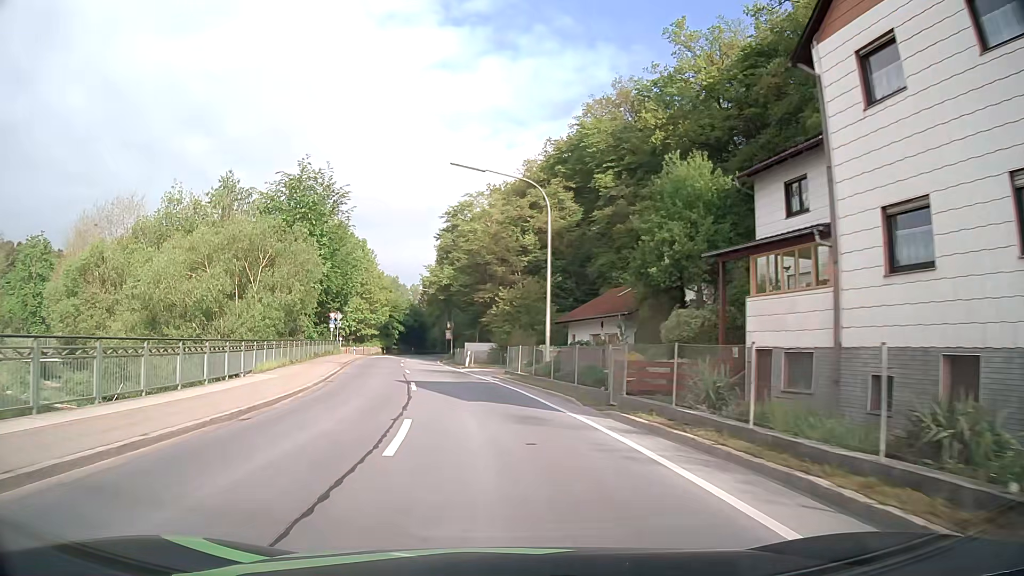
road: secondary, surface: asphalt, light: Day
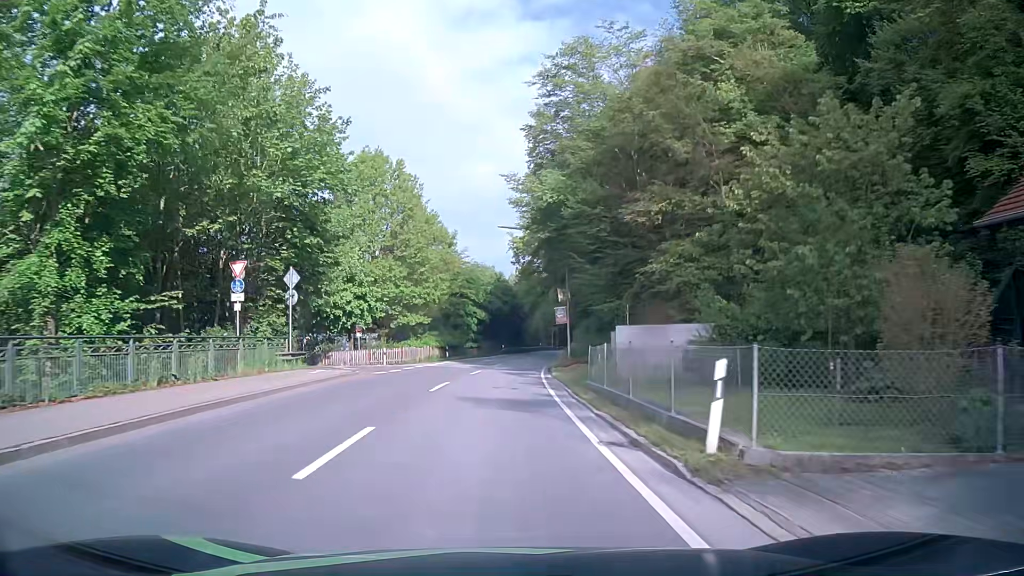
(-3.5, +37.8) m; -9°
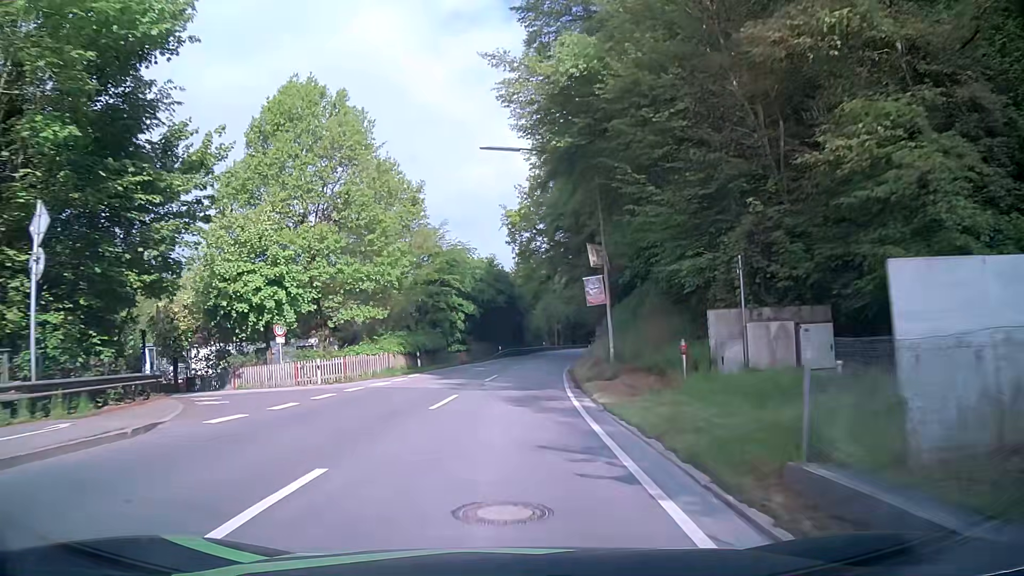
(0.0, +15.3) m; 0°
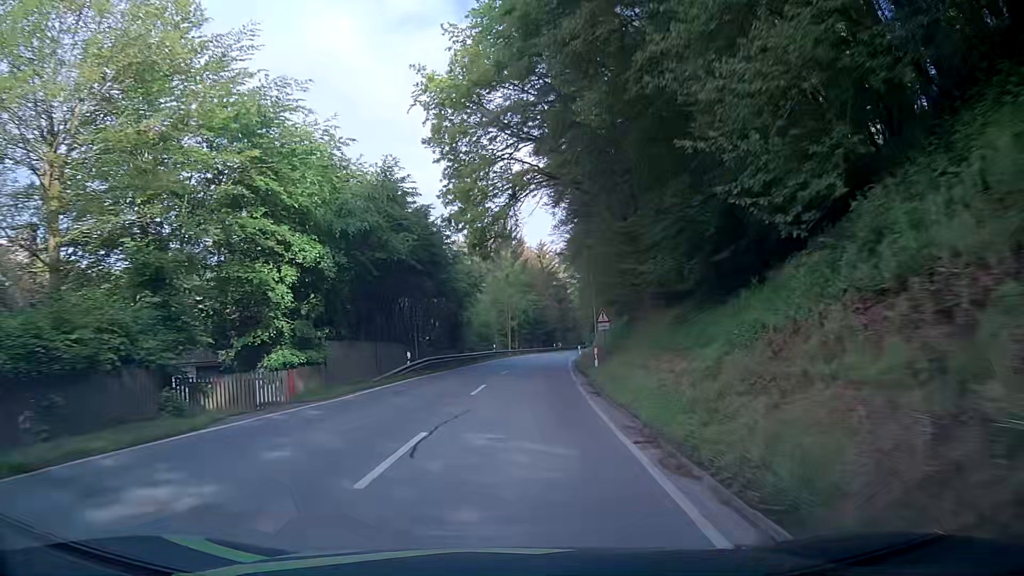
(+0.9, +30.9) m; +4°
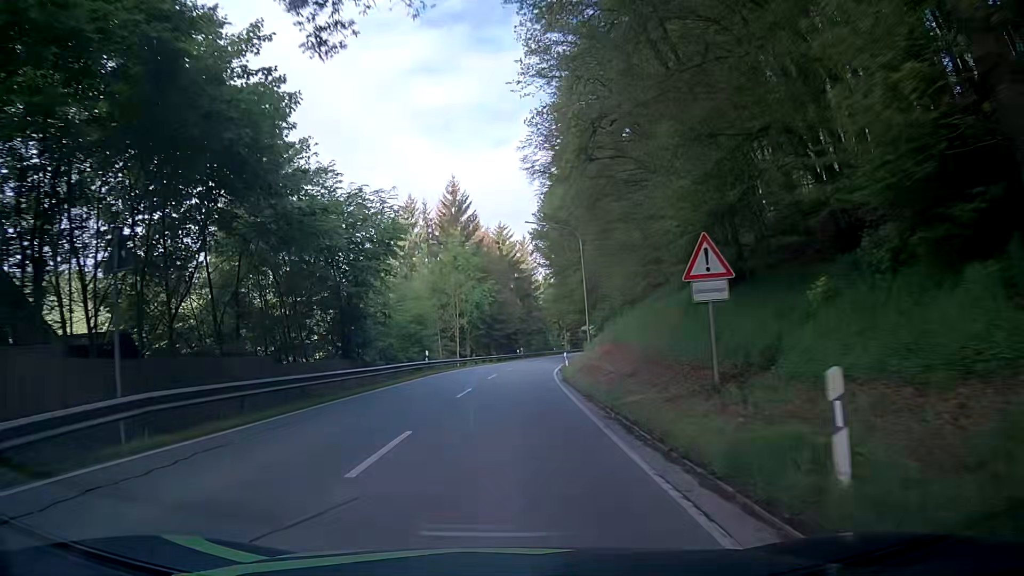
(+0.8, +23.3) m; +4°
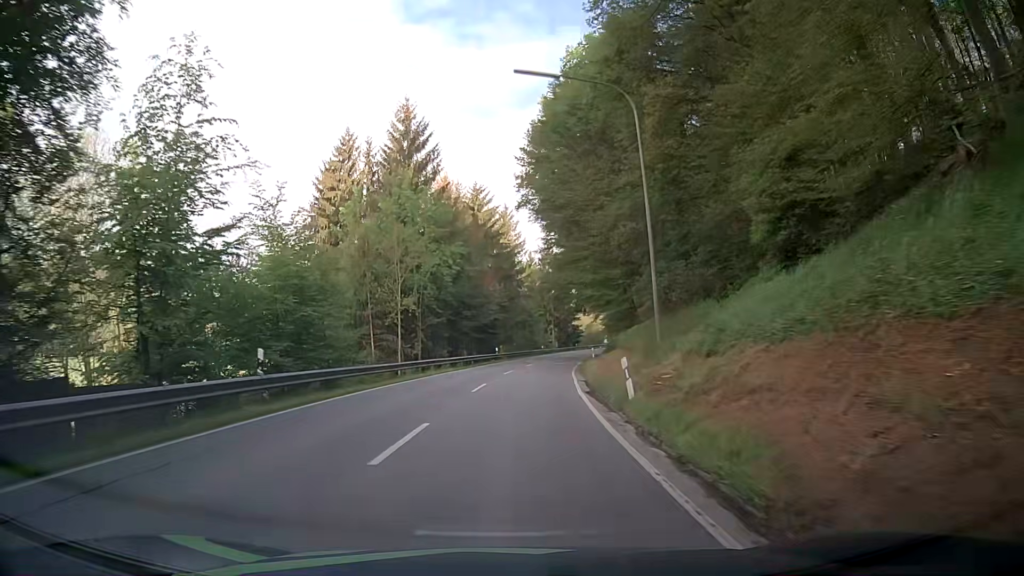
(+0.4, +23.3) m; +2°
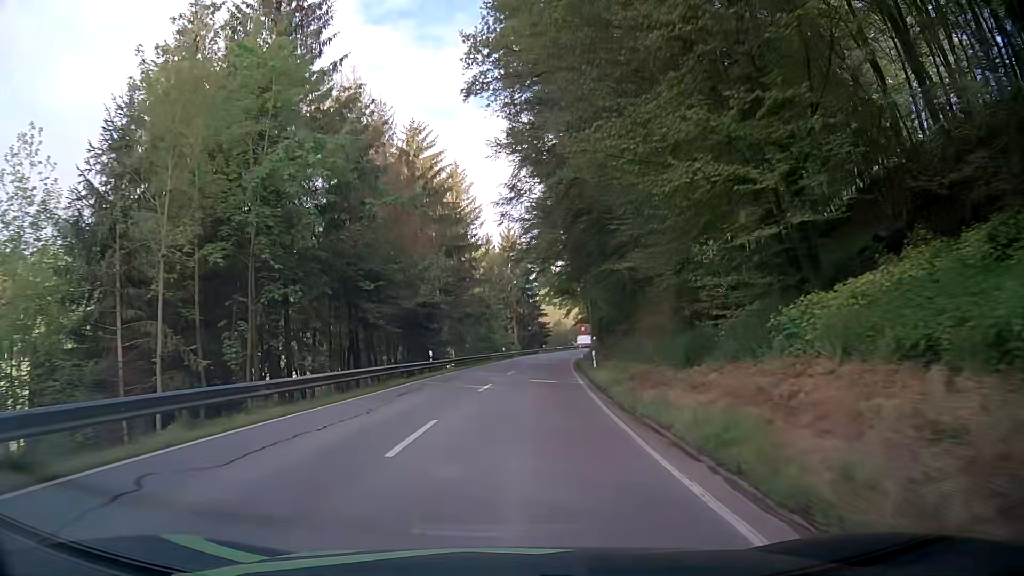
(+0.7, +23.5) m; +3°
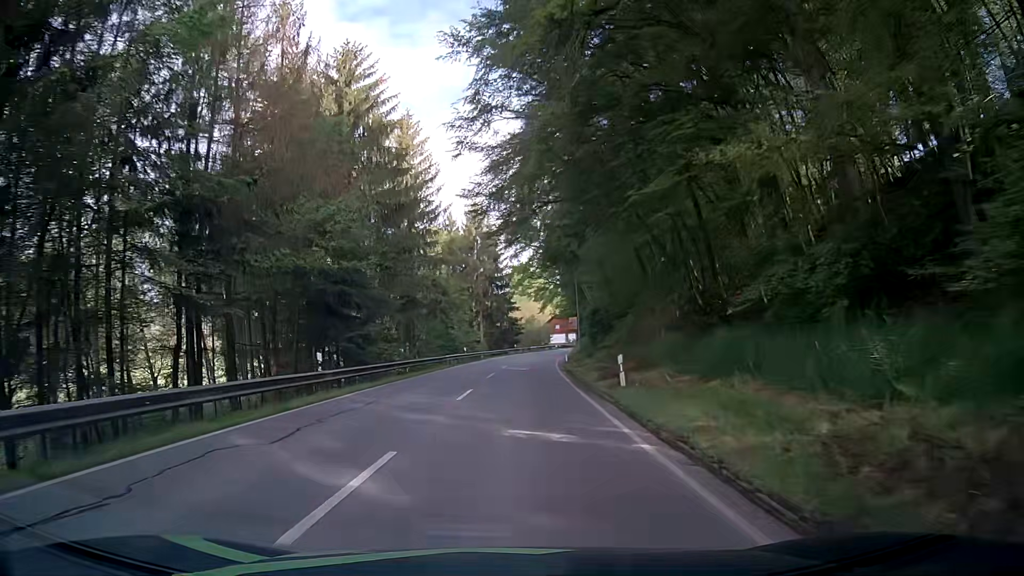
(+0.4, +15.7) m; +3°
(0, +10) (0, +20) (+1, +30) (+2, +40) (+2, +50) (+3, +60) (+4, +70) (+6, +80) (+8, +90) (+10, +99) m
